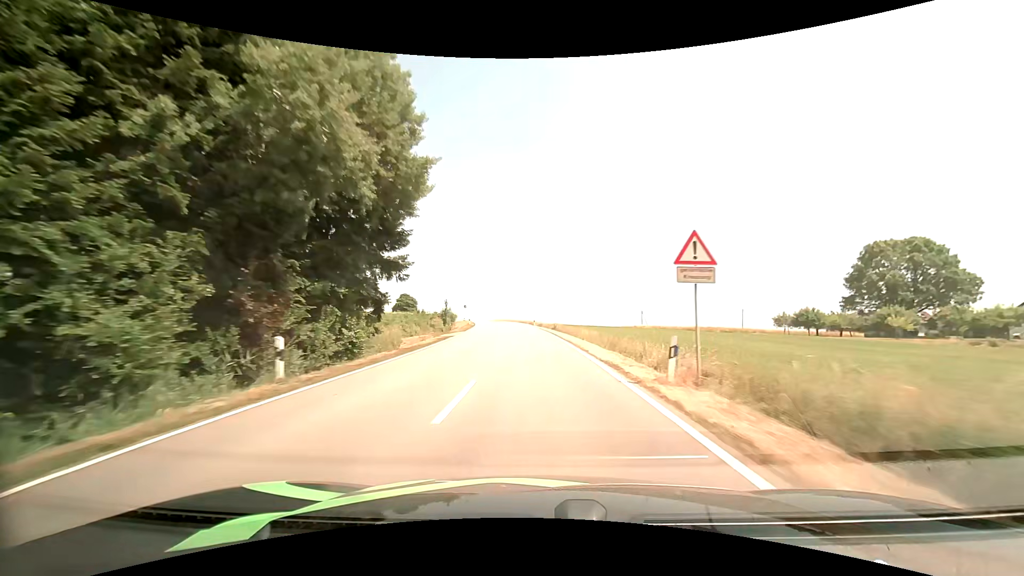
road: tertiary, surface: asphalt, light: Day
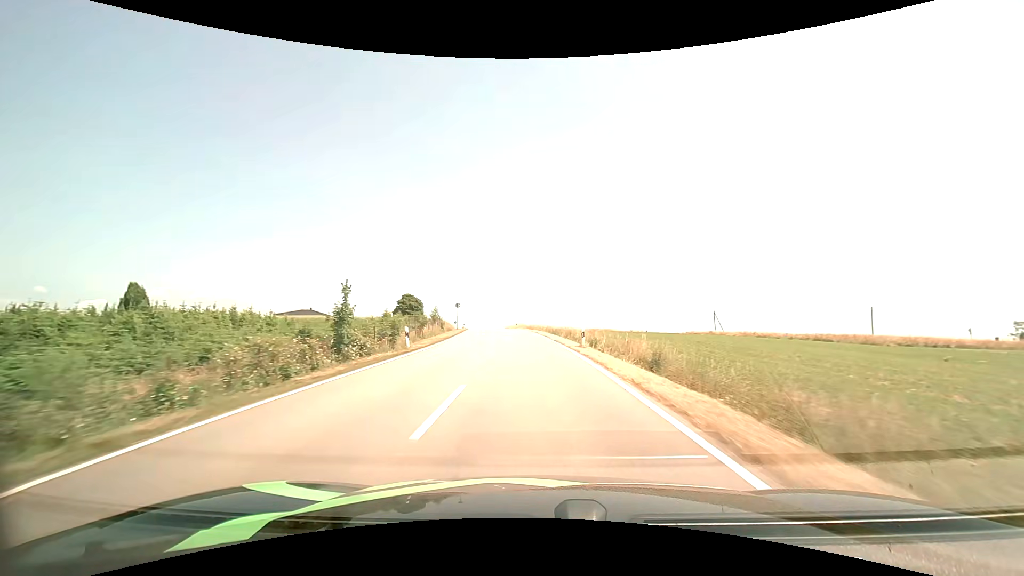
(-0.9, +38.1) m; -3°
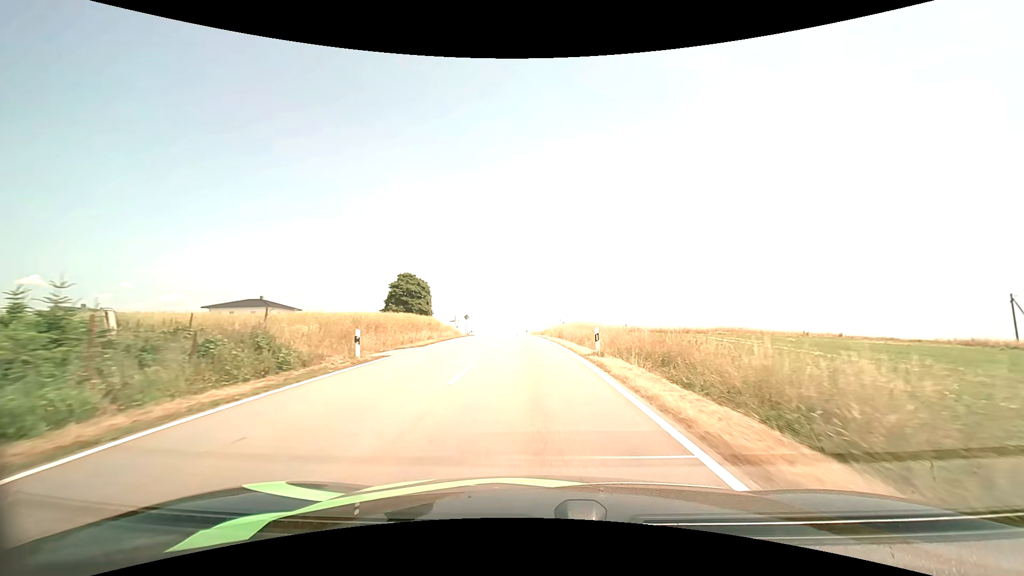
(-3.3, +57.2) m; -6°
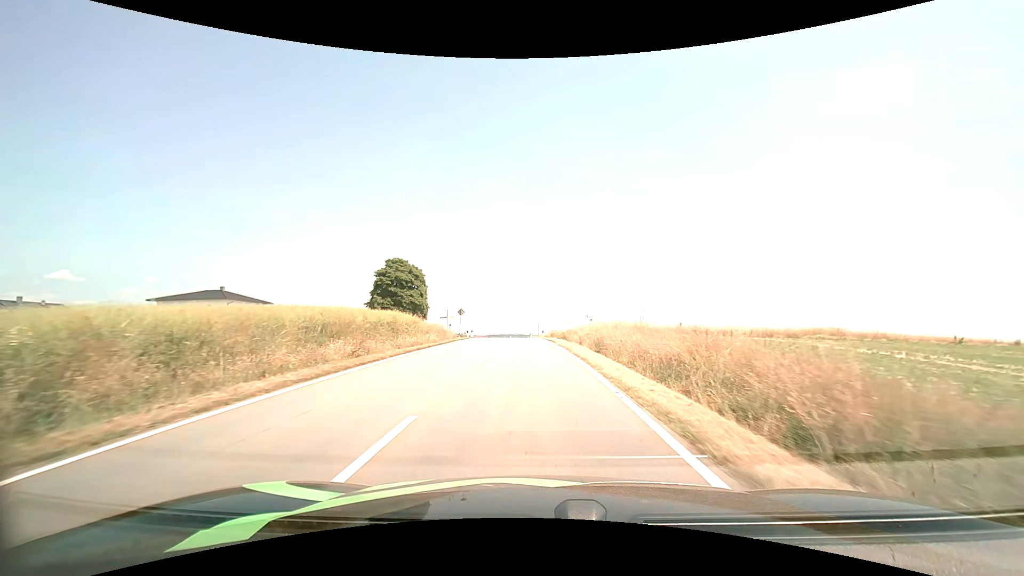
(-0.3, +19.1) m; -2°
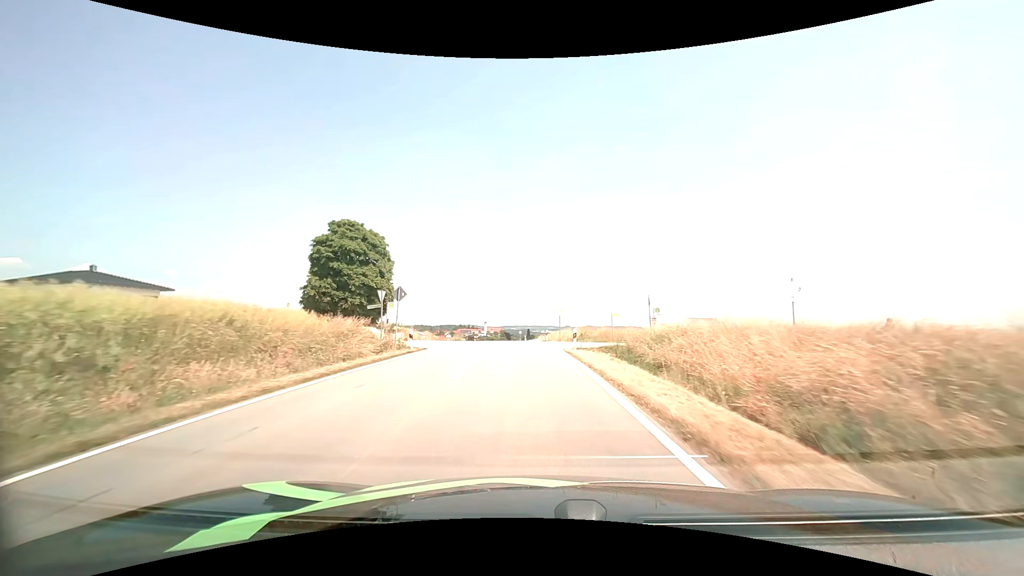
(-0.5, +28.6) m; -2°
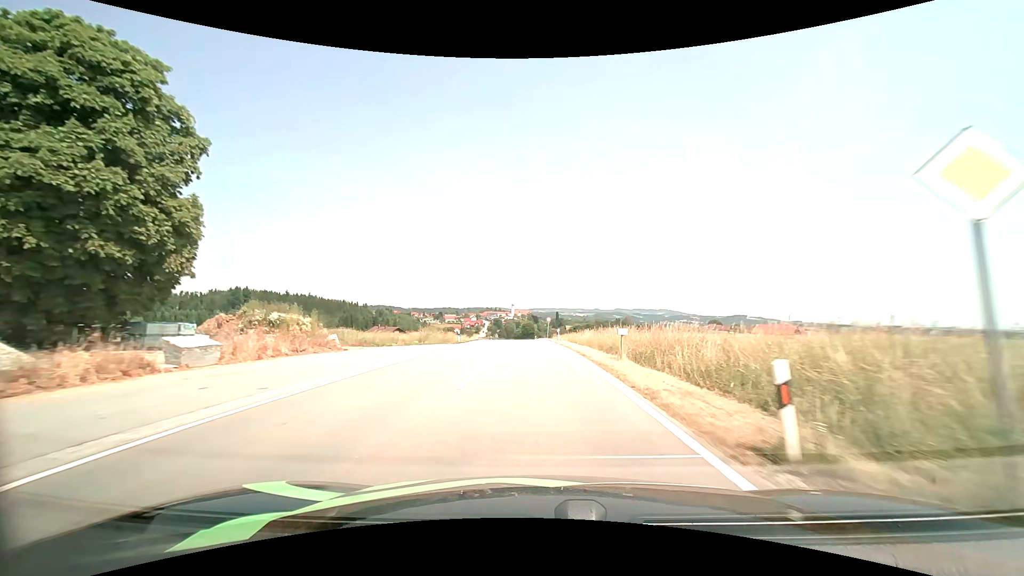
(-1.3, +38.4) m; -3°
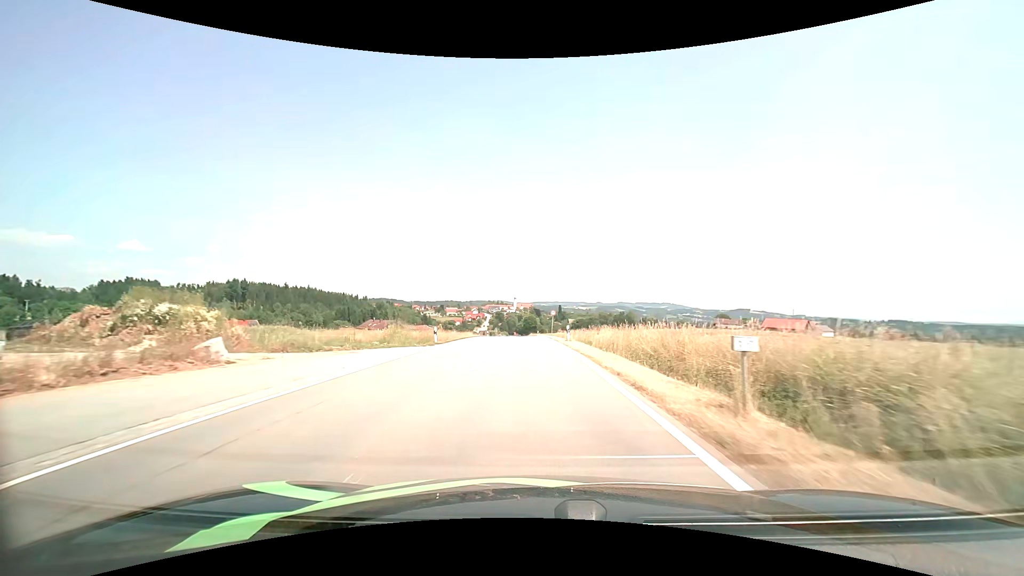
(0.0, +9.7) m; 0°
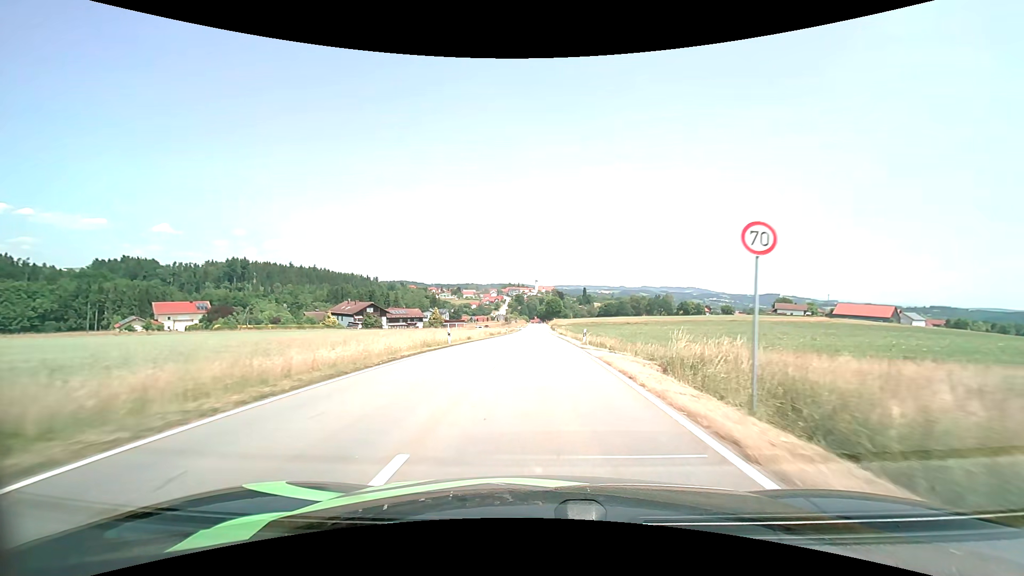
(-1.4, +49.1) m; -3°
(0, +10) (0, +20) (0, +30) (0, +40) (0, +50) (+1, +60) (+1, +70) (+1, +80) (+1, +90) (0, +100) m
